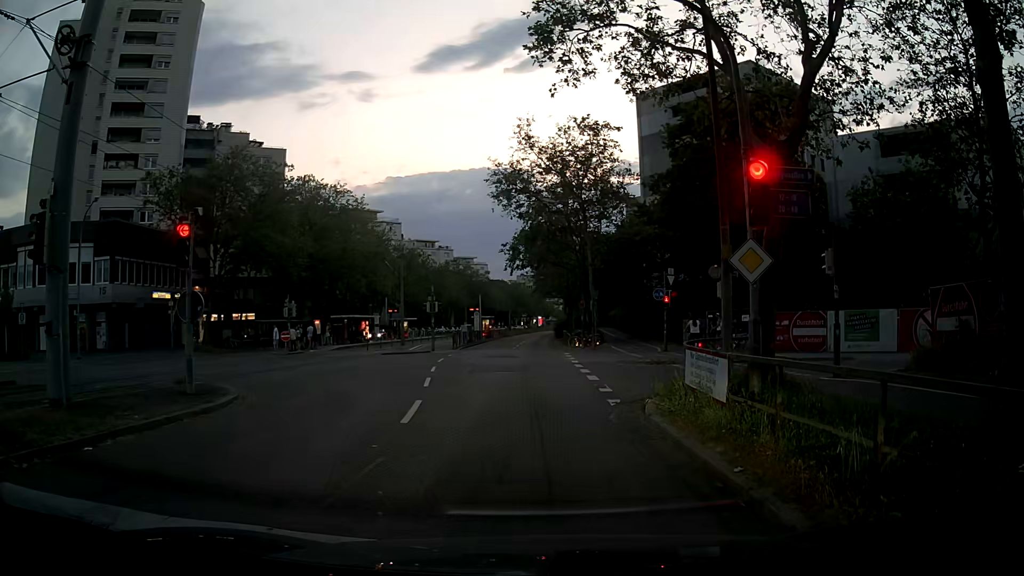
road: tertiary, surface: asphalt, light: Dusk
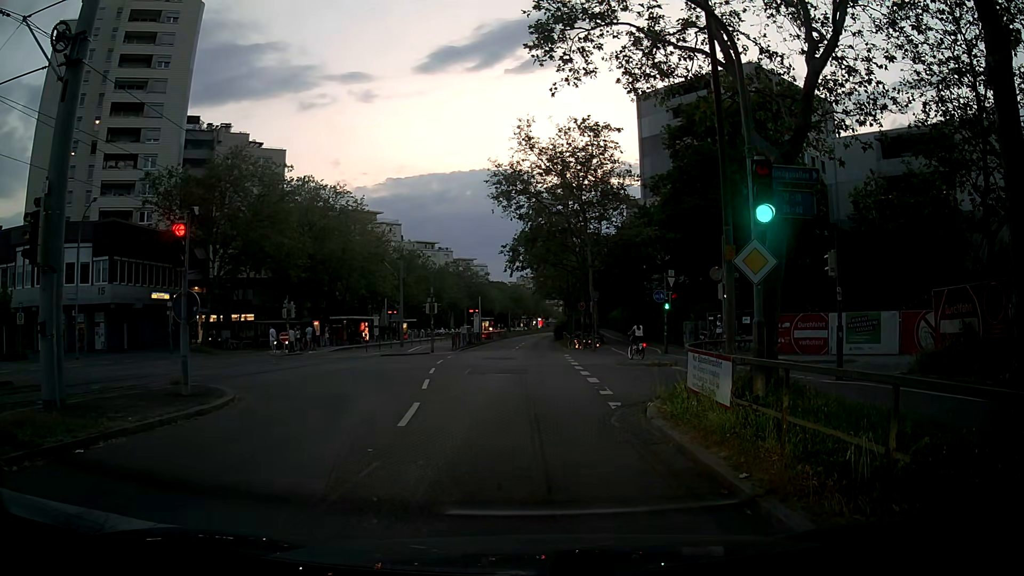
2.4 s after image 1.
(0.0, +0.2) m; 0°
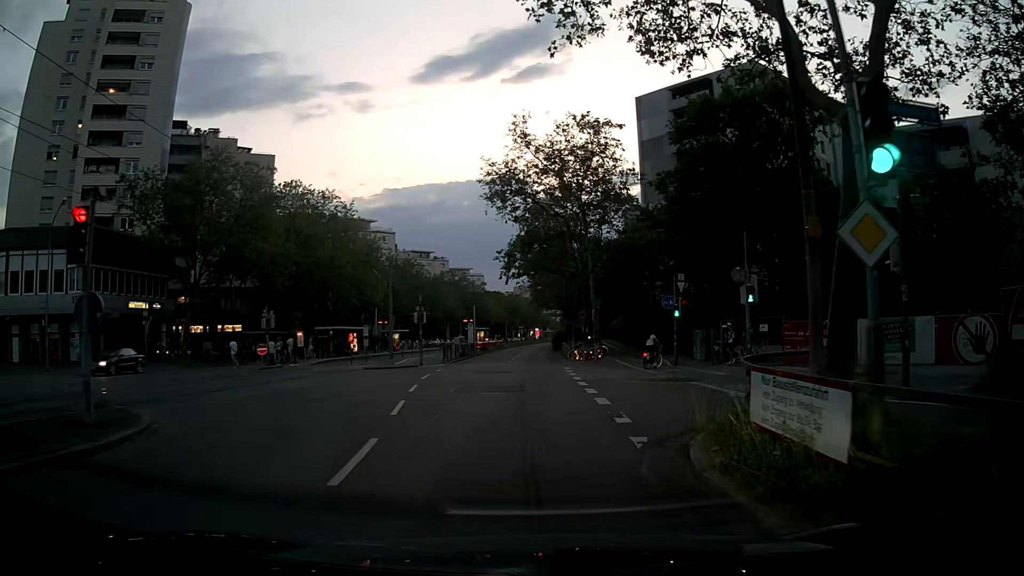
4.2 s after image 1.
(+0.2, +3.4) m; +2°
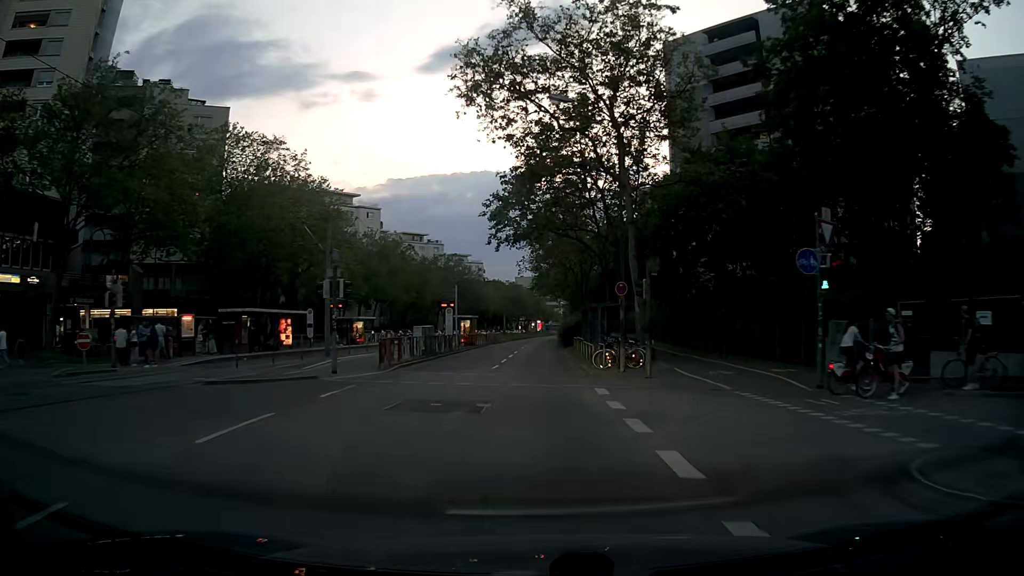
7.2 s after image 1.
(+0.4, +17.2) m; +2°
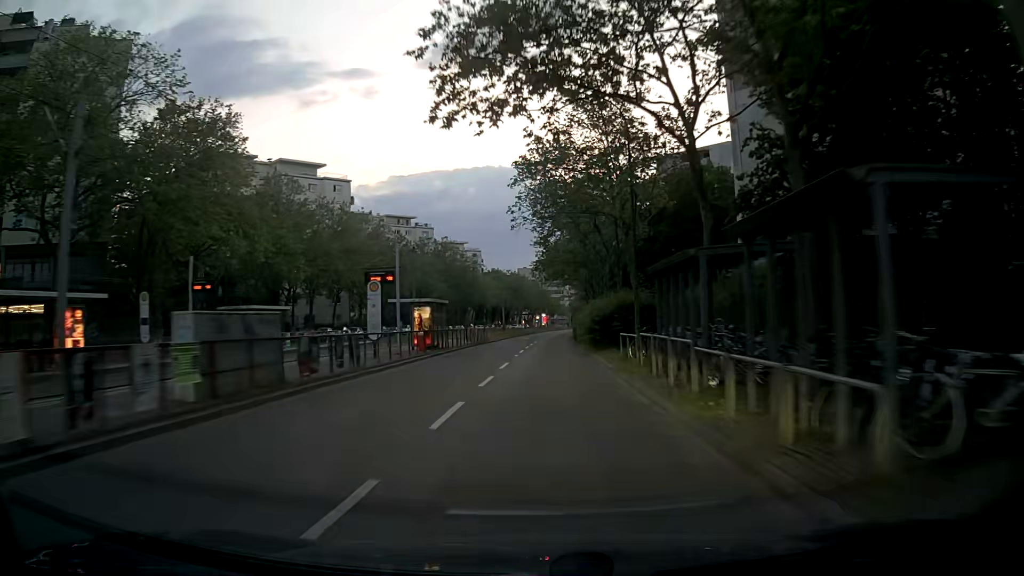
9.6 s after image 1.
(-0.4, +22.5) m; -1°
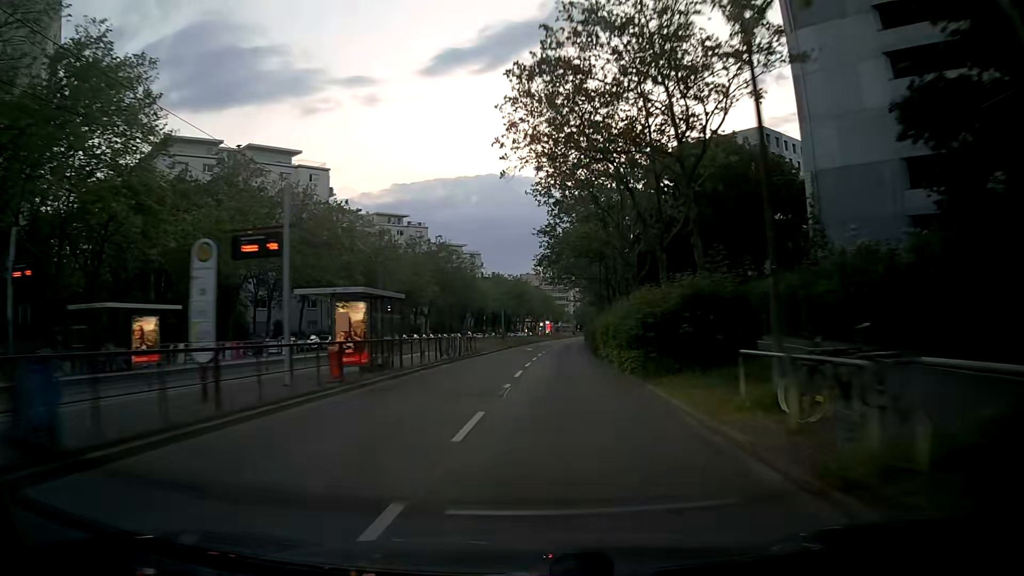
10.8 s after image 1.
(-0.1, +12.8) m; 0°
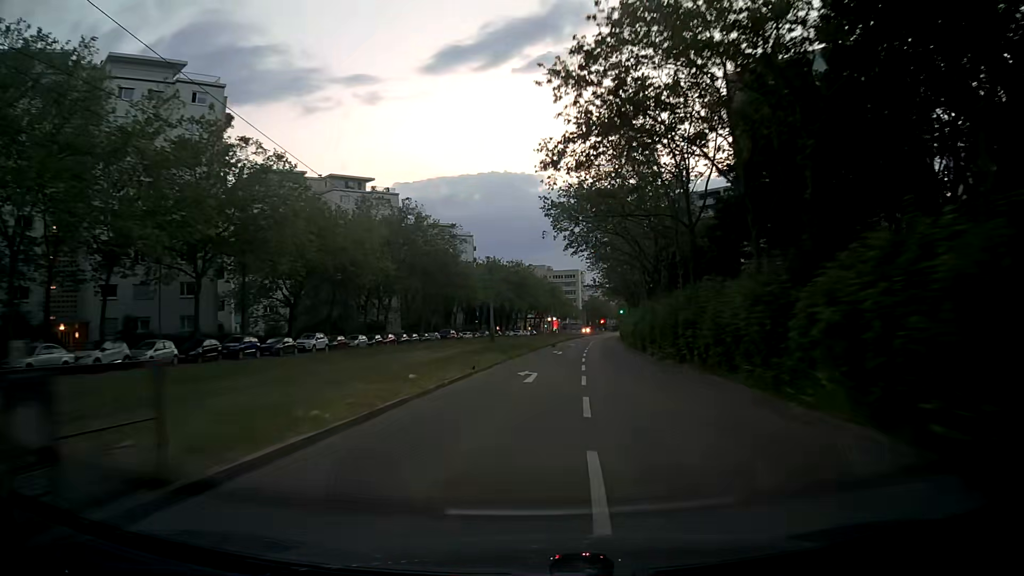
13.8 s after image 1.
(-0.5, +34.4) m; -1°
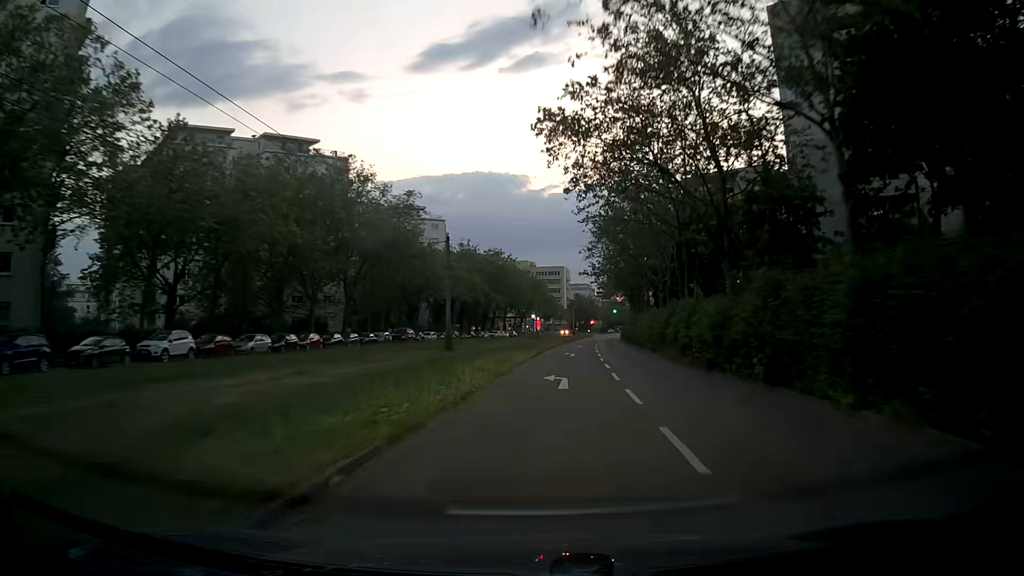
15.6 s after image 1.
(+0.3, +22.0) m; +2°
(0, +10) (+1, +20) (+1, +30) (+2, +40) (+3, +50) (+4, +60) (+5, +70) (+6, +80) (+7, +90) (+8, +100) m
